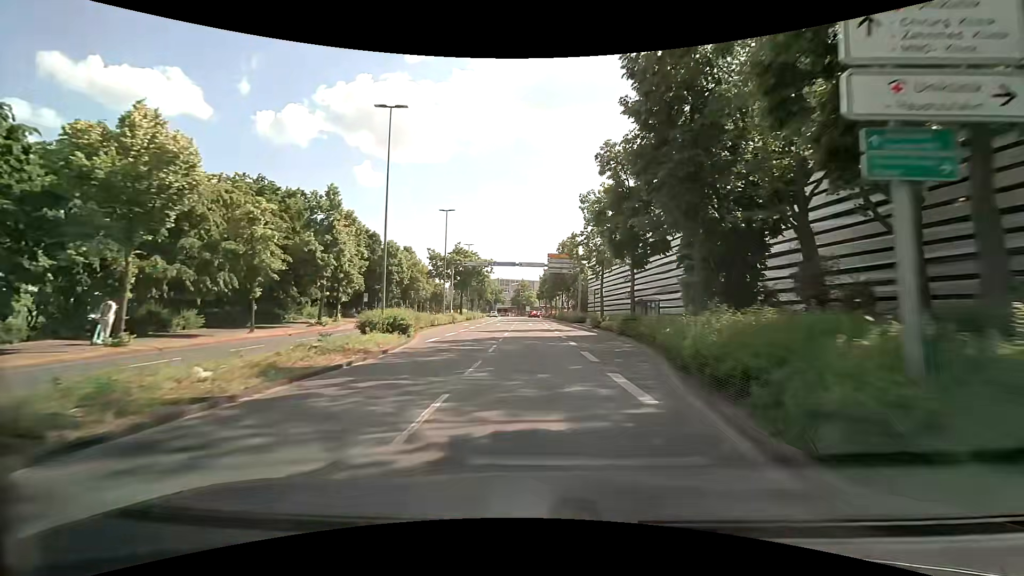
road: primary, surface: asphalt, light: Day
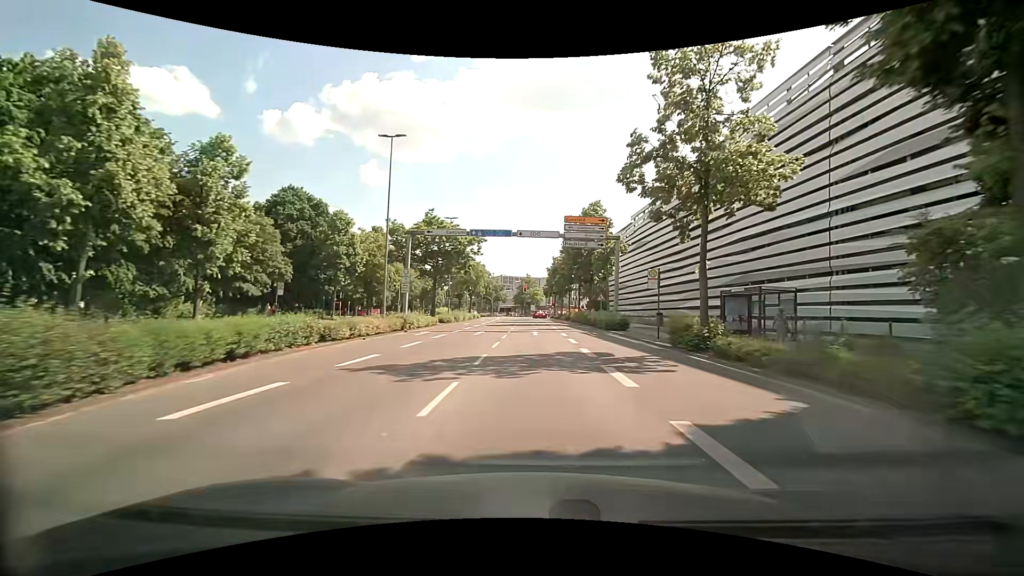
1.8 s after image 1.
(-0.1, +22.7) m; -1°
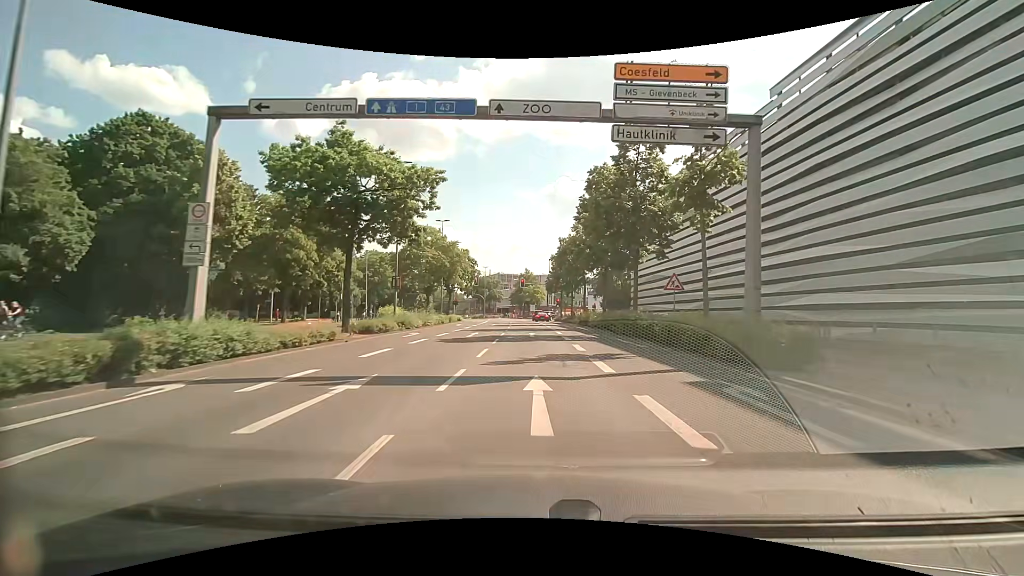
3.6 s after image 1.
(+0.1, +22.1) m; 0°
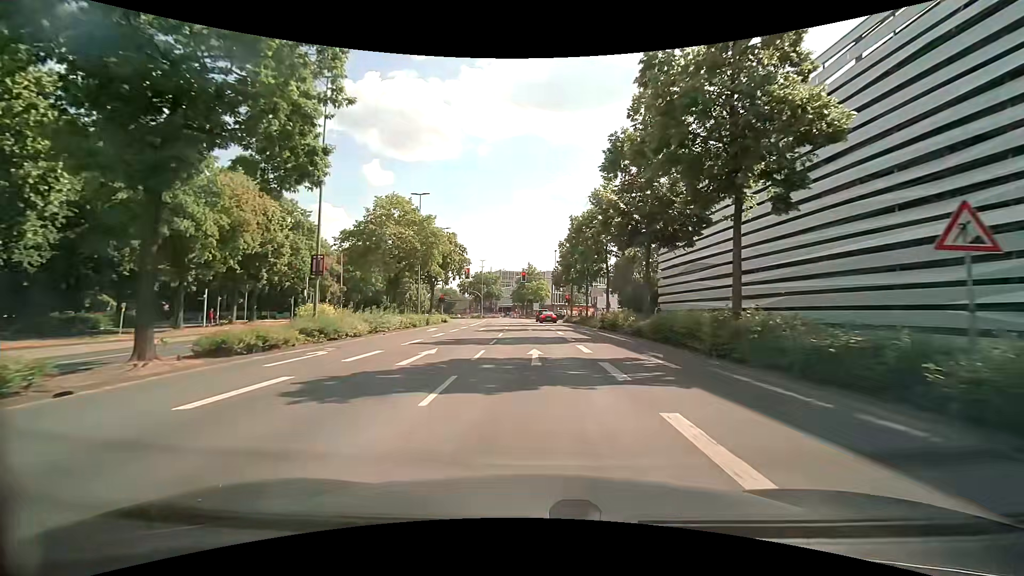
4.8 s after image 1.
(+0.1, +13.4) m; -1°
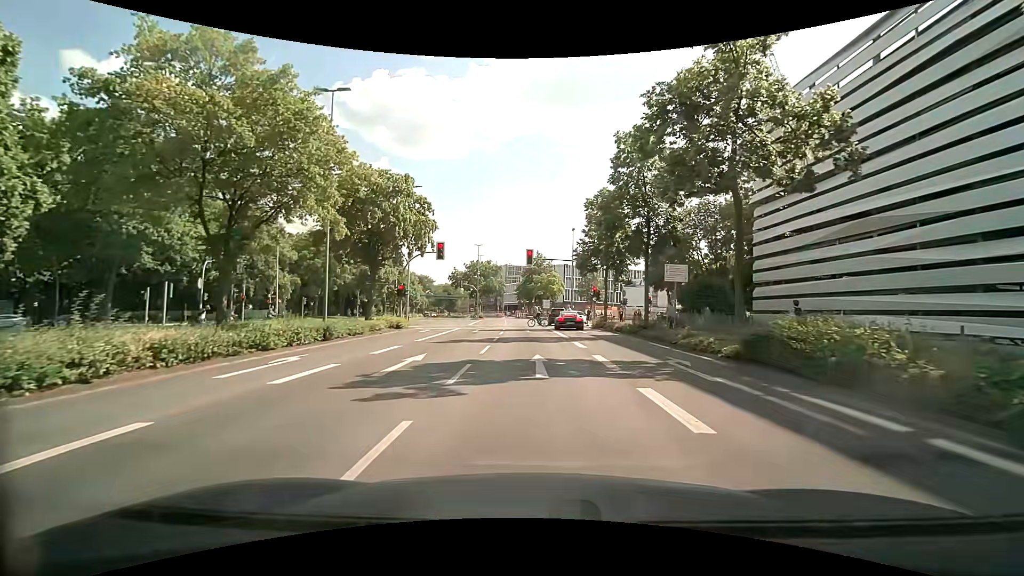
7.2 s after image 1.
(+0.2, +21.9) m; +1°
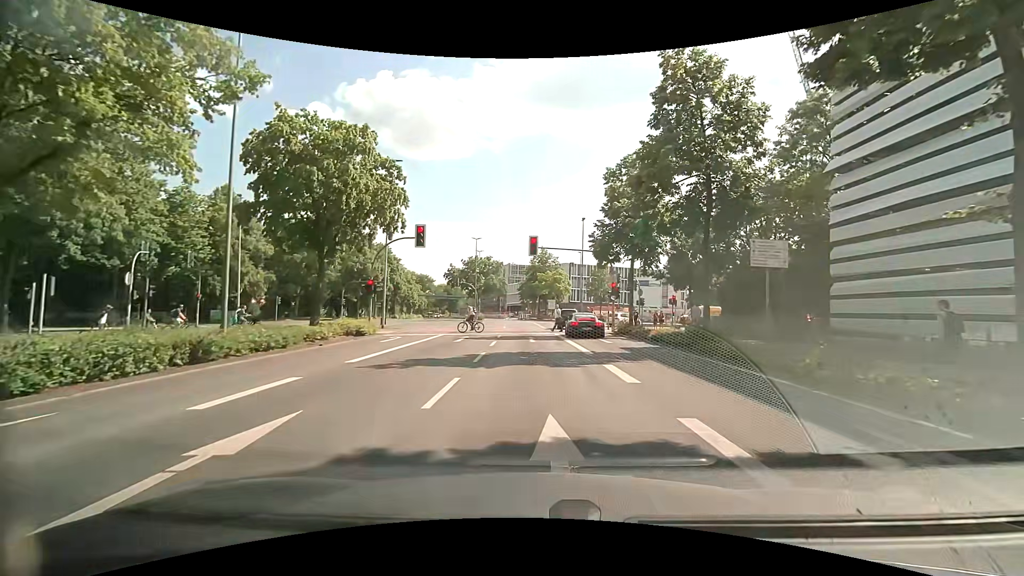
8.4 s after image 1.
(-0.1, +8.0) m; -1°
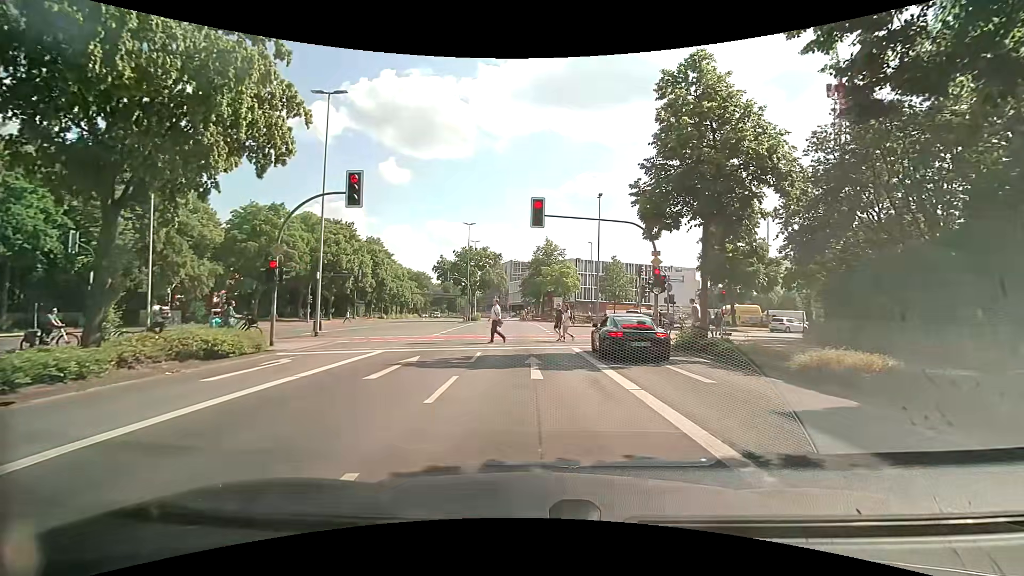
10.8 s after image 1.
(0.0, +11.5) m; +1°
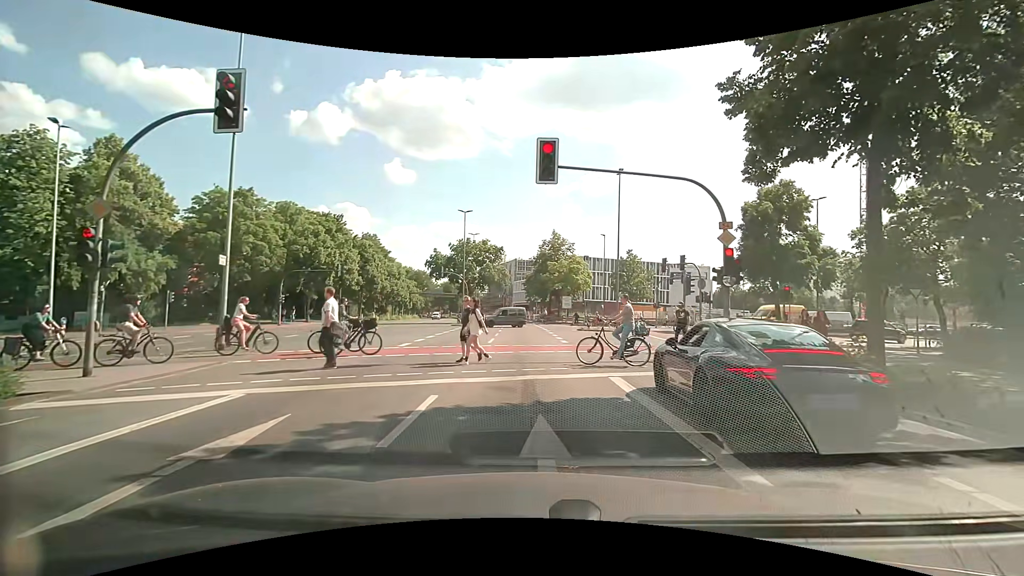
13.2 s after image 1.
(-0.1, +8.0) m; 0°
